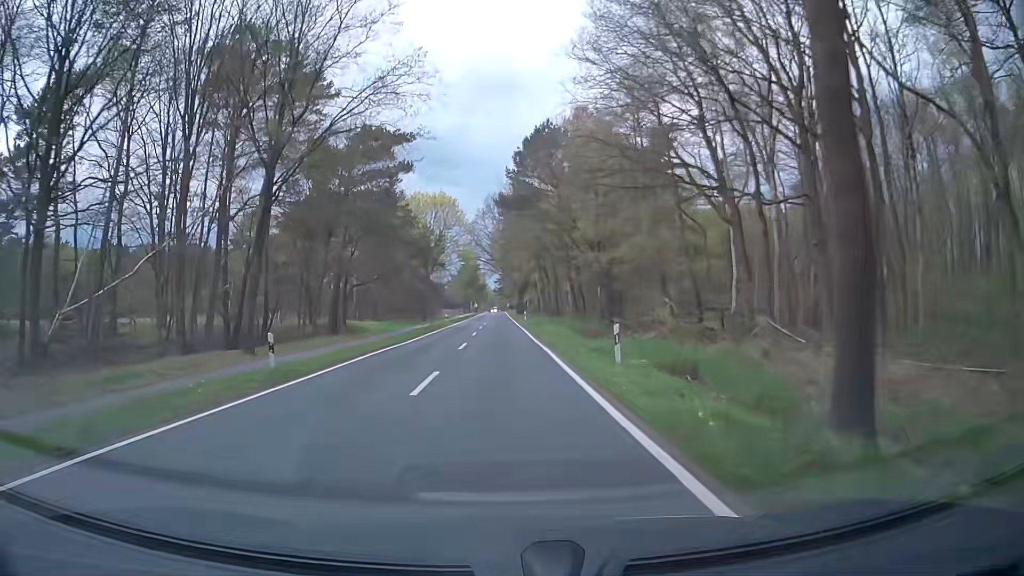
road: secondary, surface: asphalt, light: Day
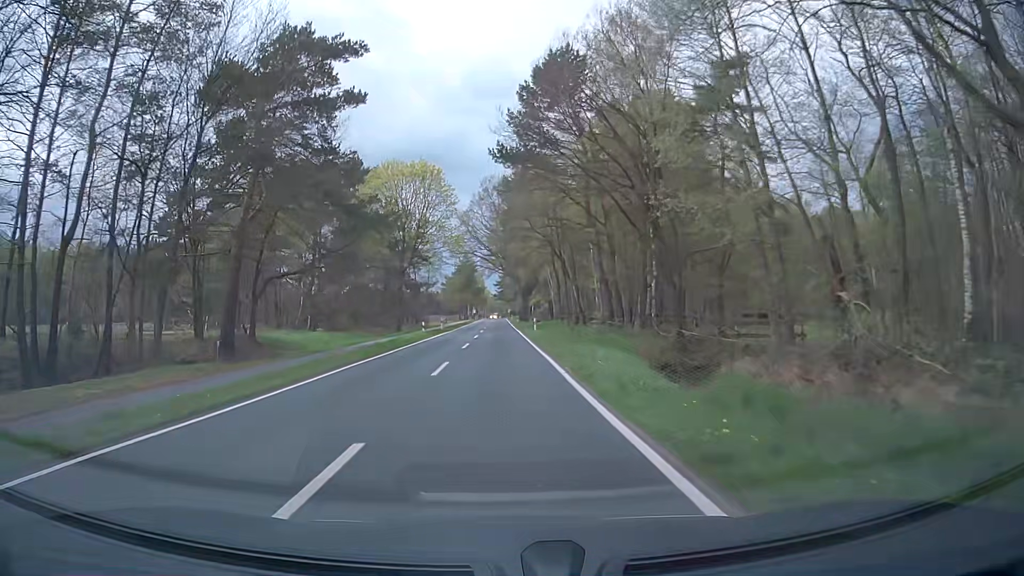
(+0.1, +20.2) m; 0°
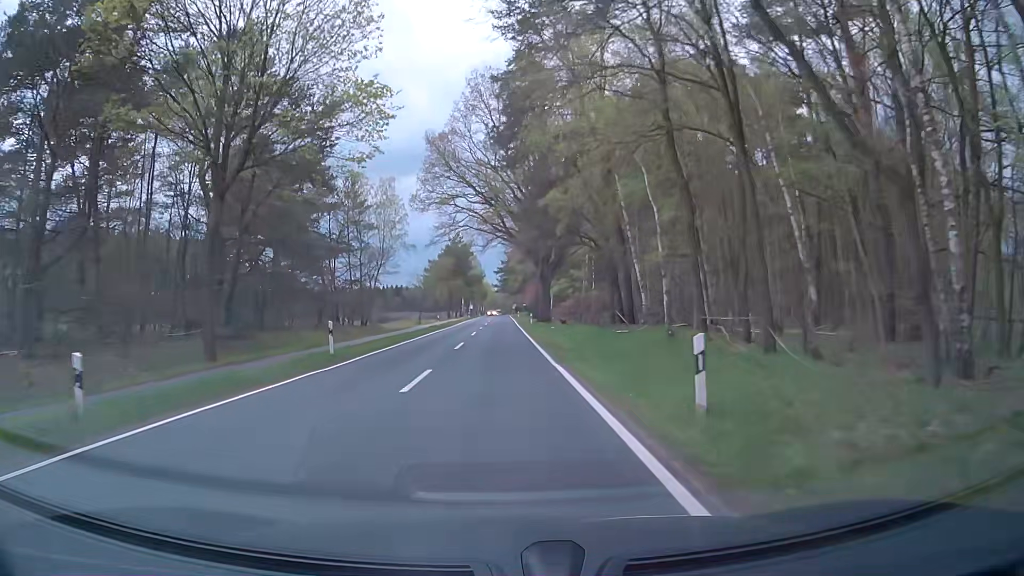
(+0.1, +40.7) m; 0°
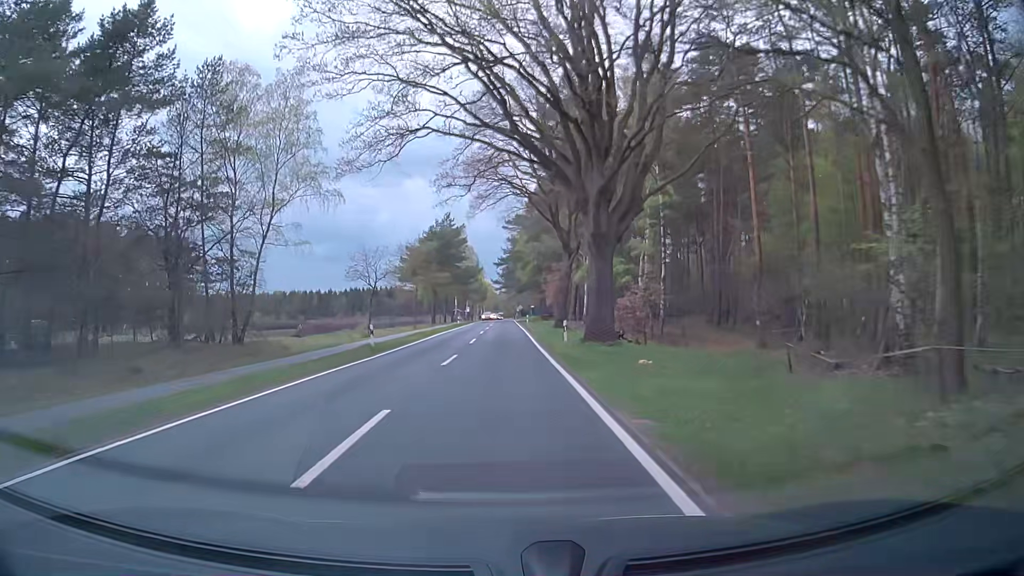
(+0.1, +30.4) m; 0°
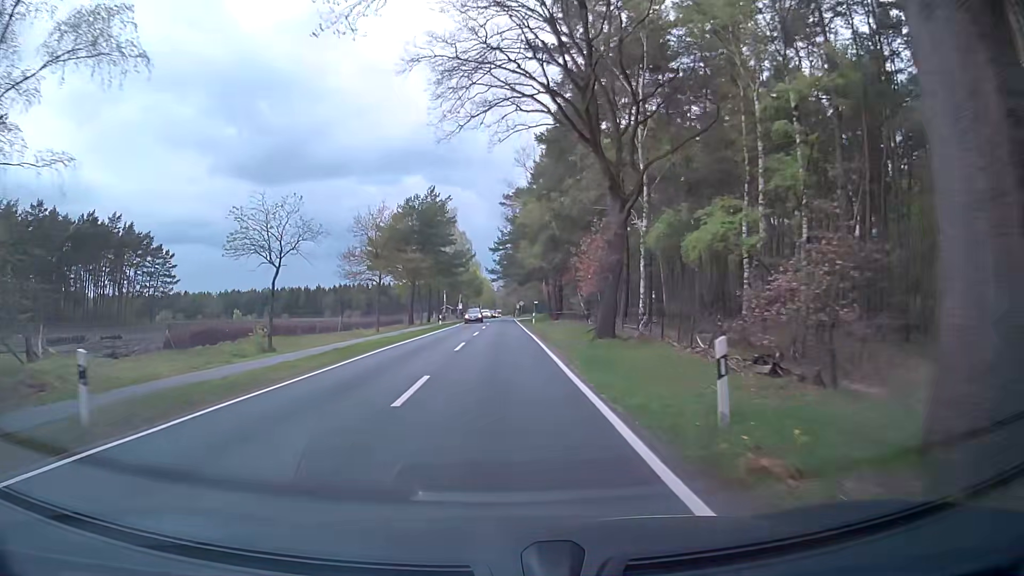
(0.0, +20.2) m; 0°
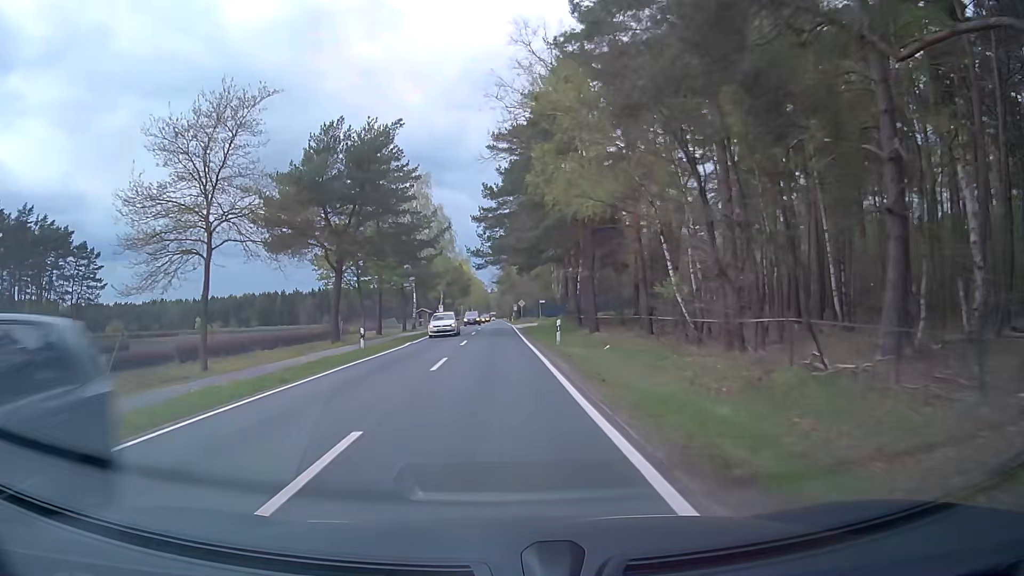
(+0.5, +30.1) m; +1°
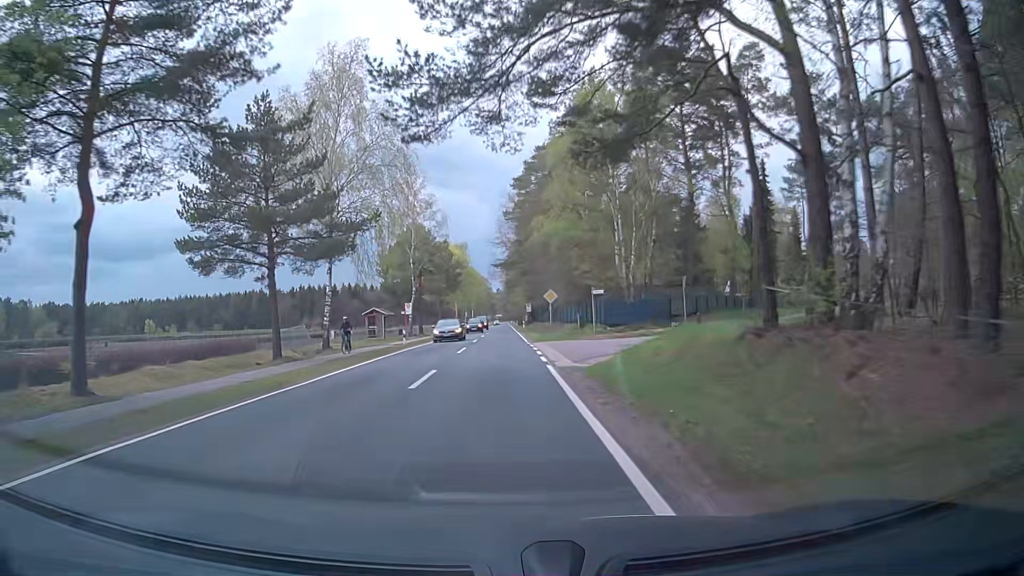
(-0.3, +39.9) m; -1°
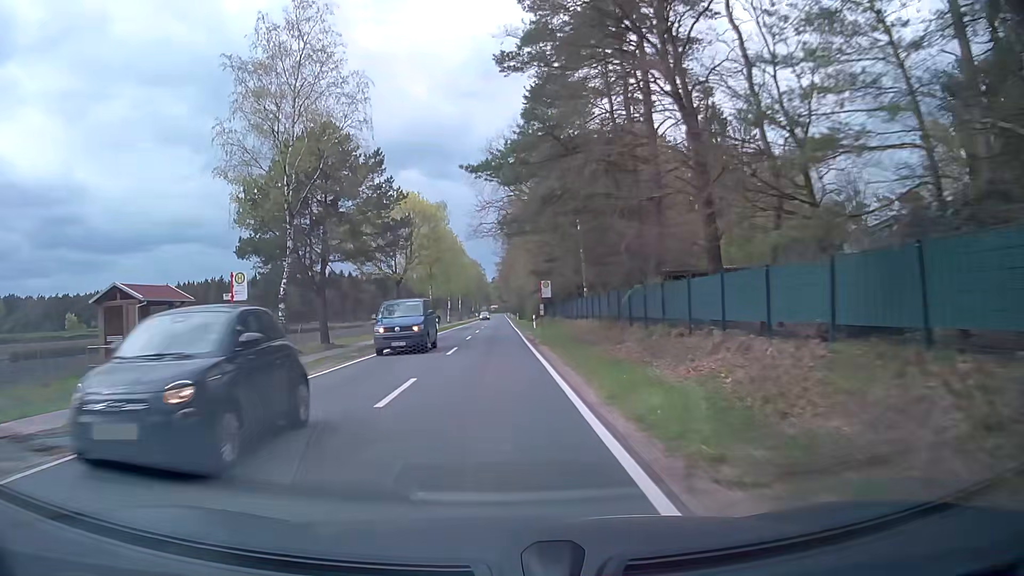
(-0.1, +39.4) m; 0°
(0, +10) (0, +20) (0, +30) (0, +40) (0, +50) (0, +60) (0, +70) (-1, +80) (-1, +90) (-1, +100) m
